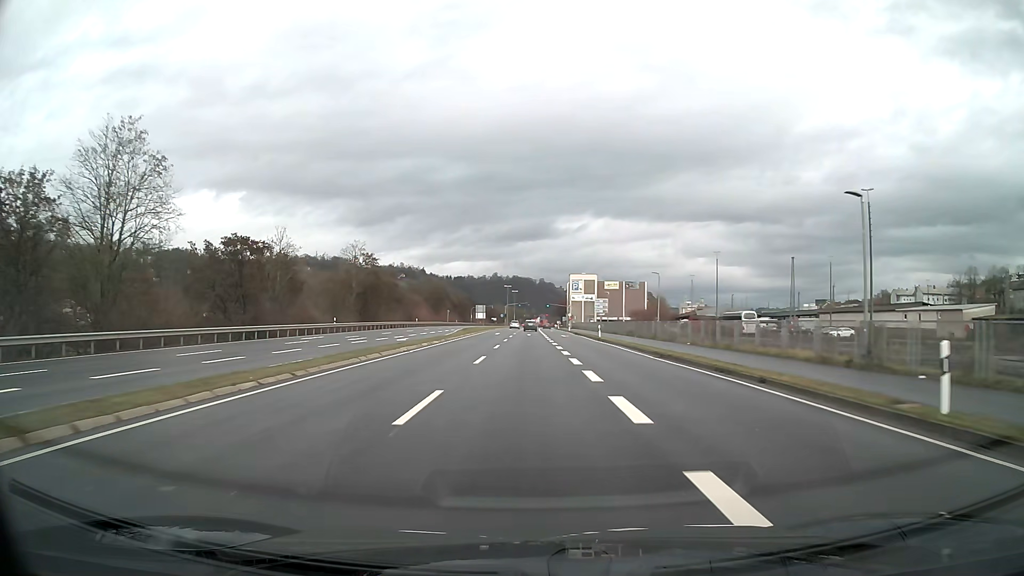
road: primary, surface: asphalt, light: Day
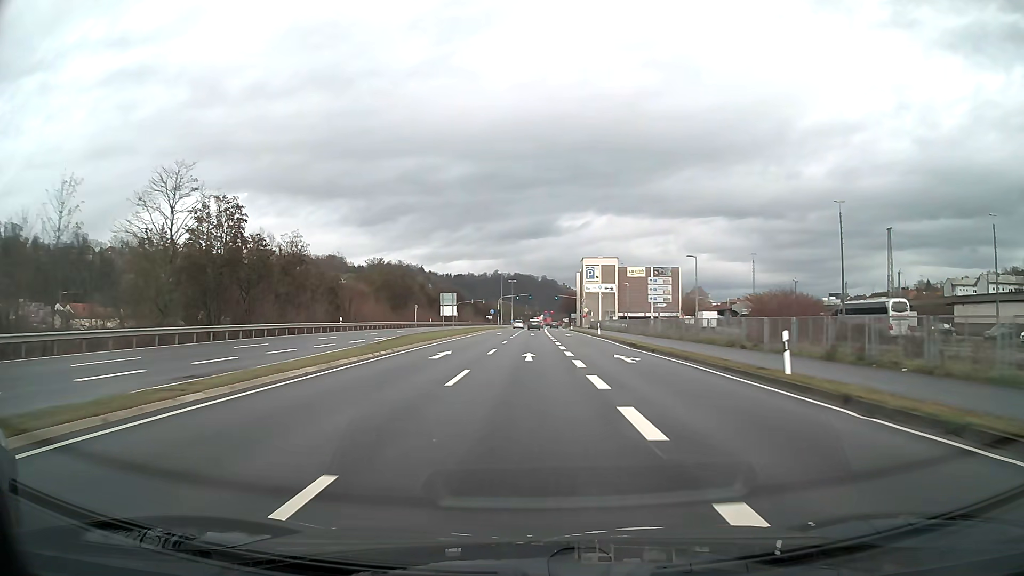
(-0.1, +43.0) m; 0°
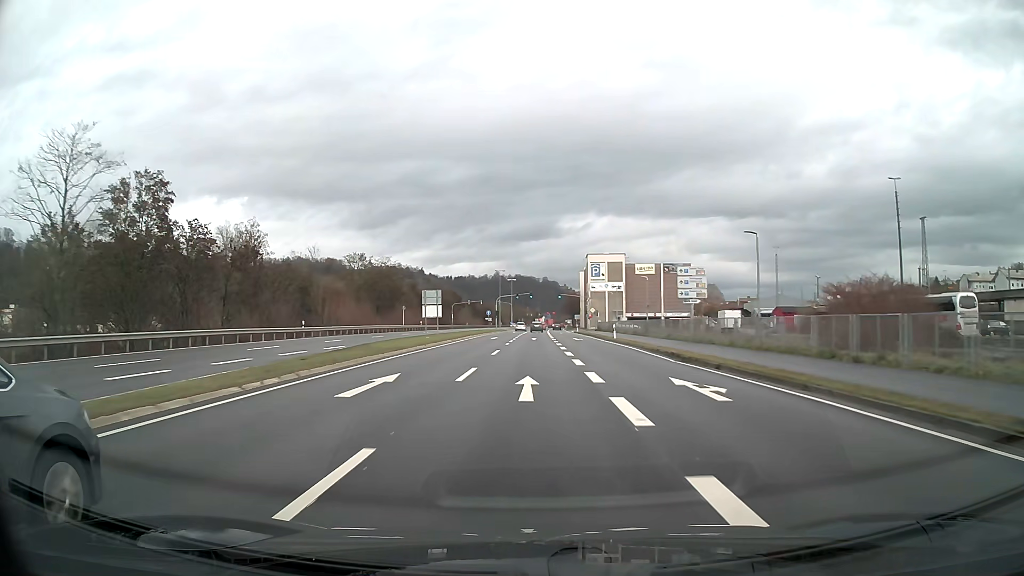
(0.0, +10.9) m; 0°
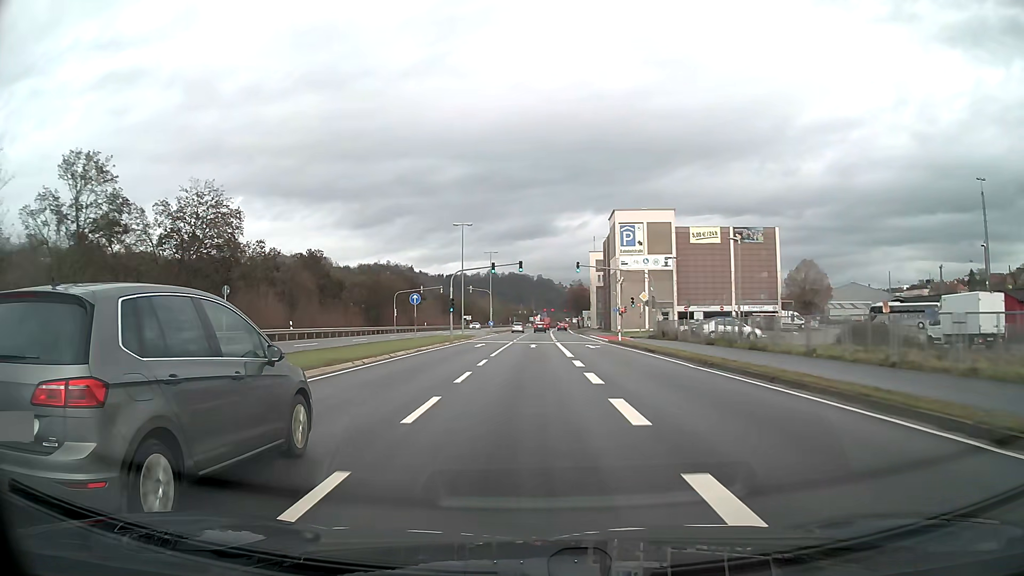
(+0.1, +53.9) m; 0°
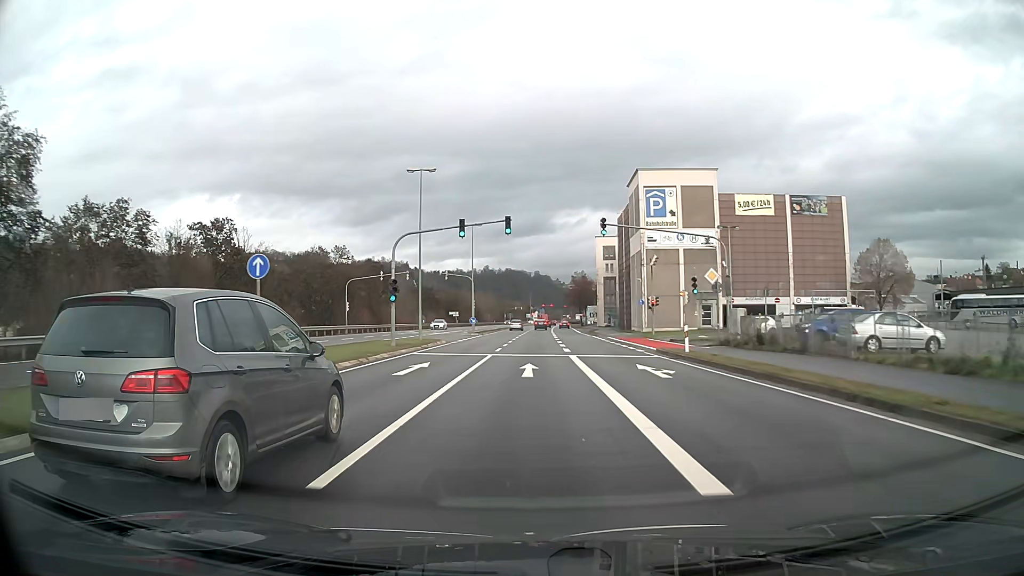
(0.0, +21.6) m; 0°
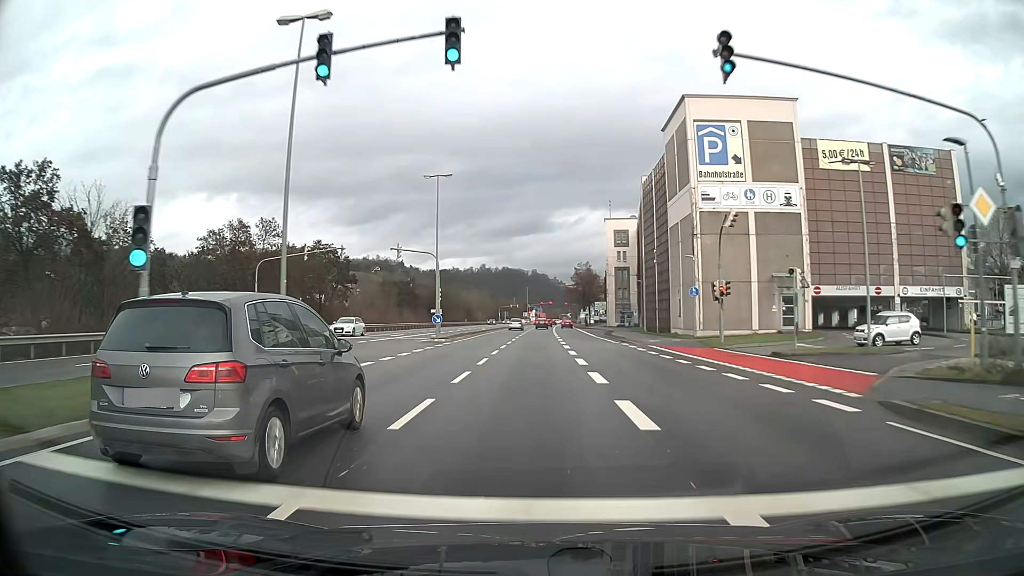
(+0.1, +21.6) m; 0°
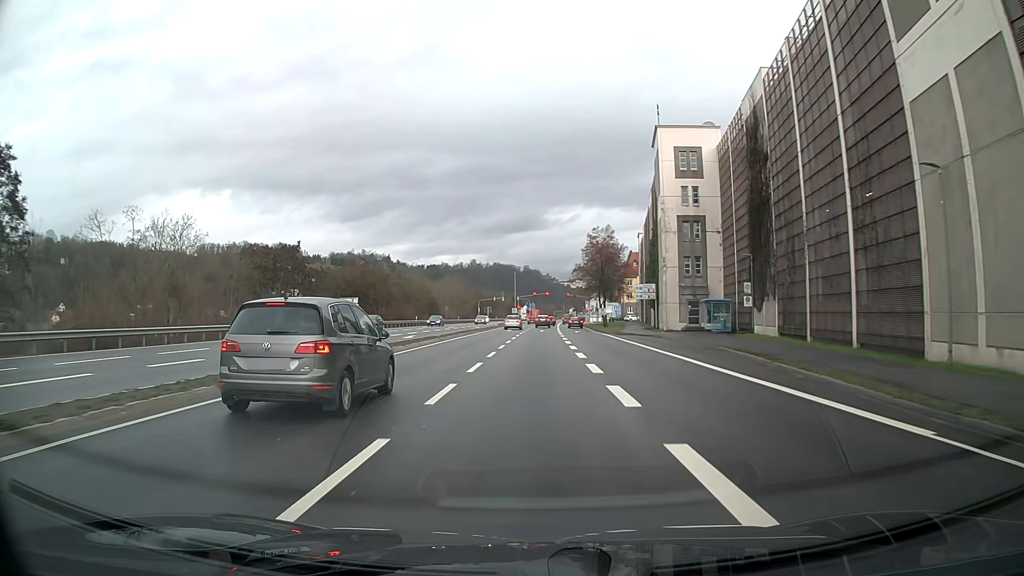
(+0.3, +51.9) m; 0°
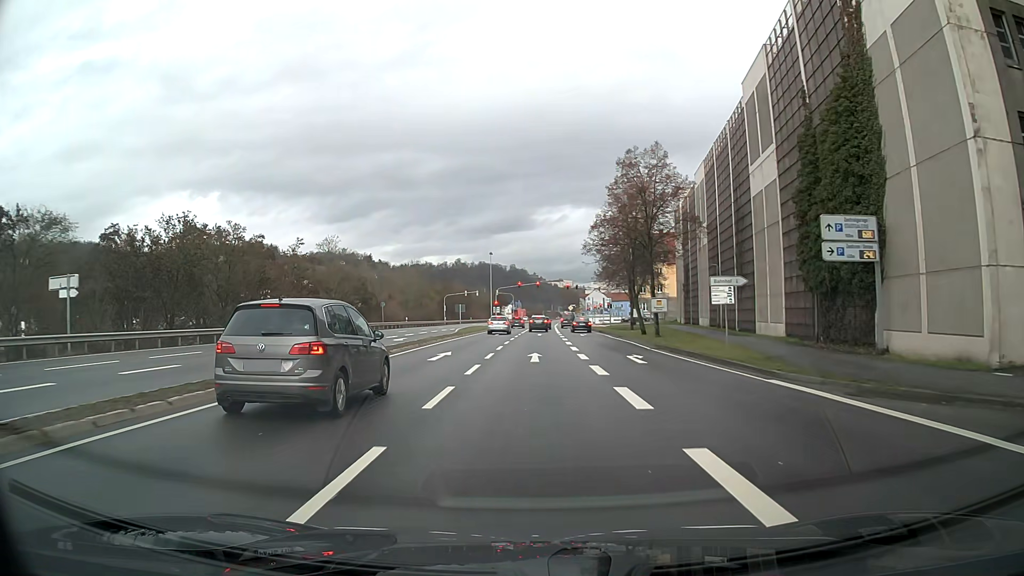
(+0.5, +42.1) m; +1°
(0, +10) (0, +20) (0, +30) (0, +40) (+1, +50) (+1, +60) (+1, +70) (+1, +80) (+2, +90) (+2, +100) m
